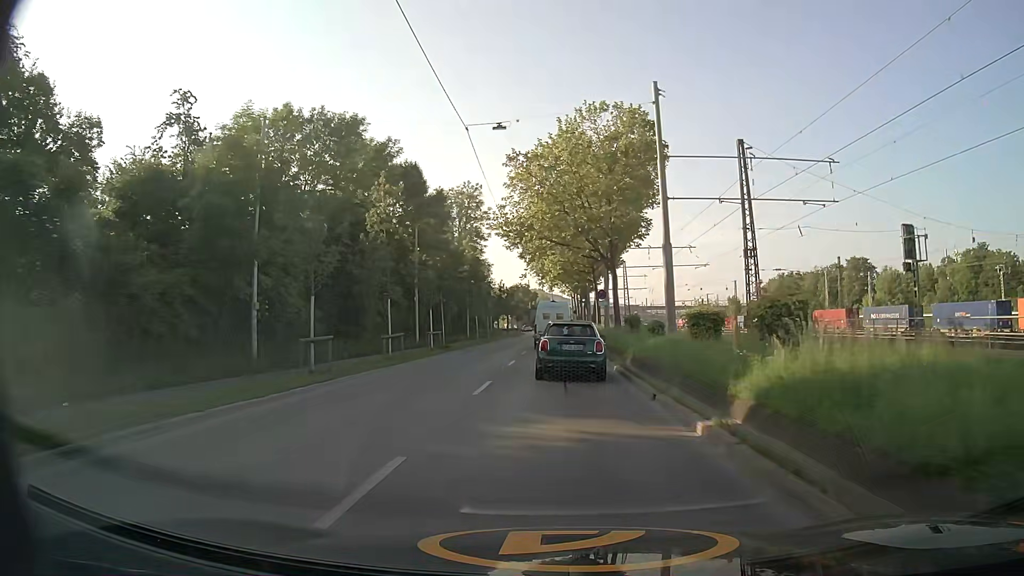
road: secondary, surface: asphalt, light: Day
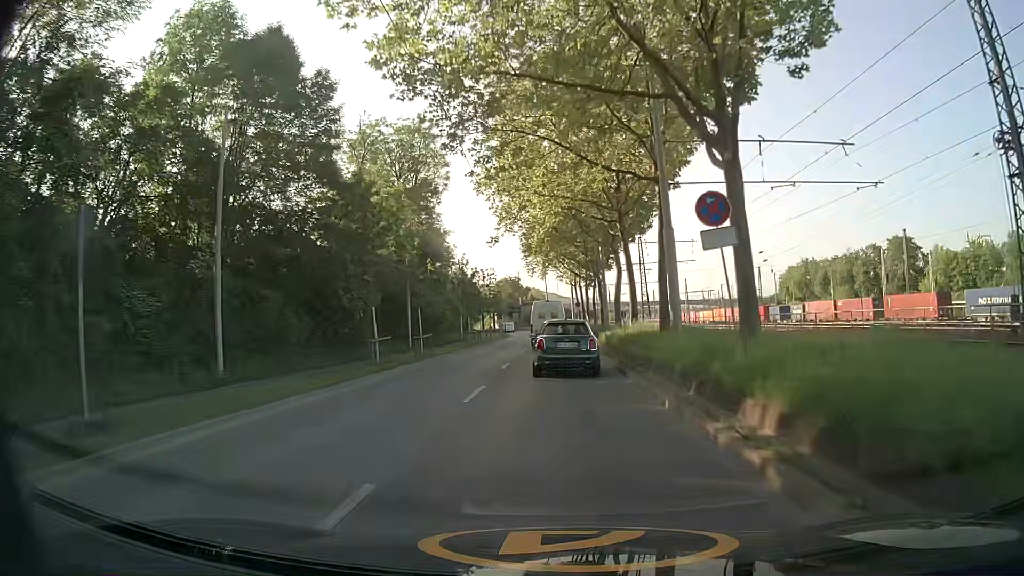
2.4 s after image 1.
(+0.3, +28.5) m; 0°
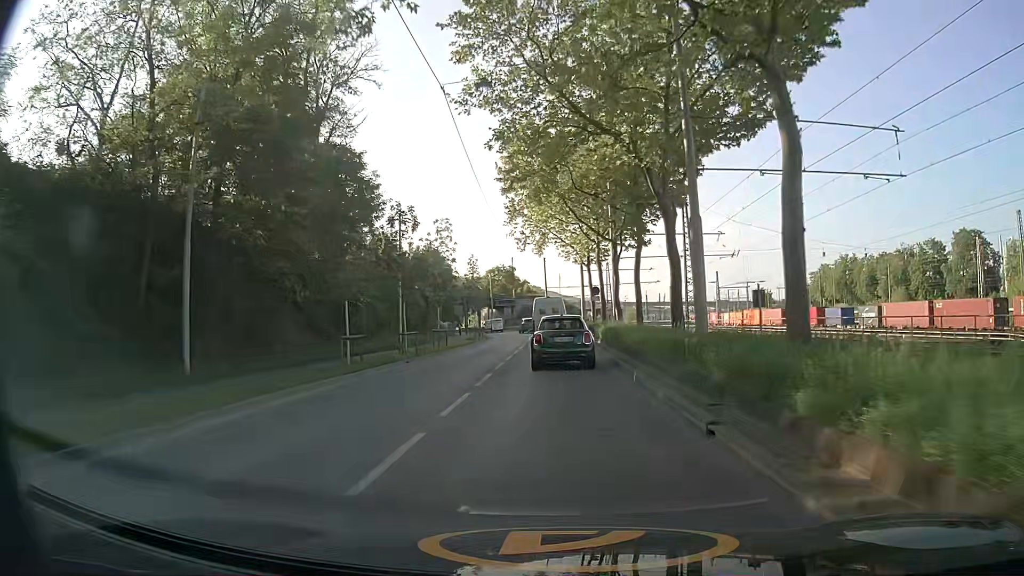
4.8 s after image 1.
(0.0, +29.4) m; 0°
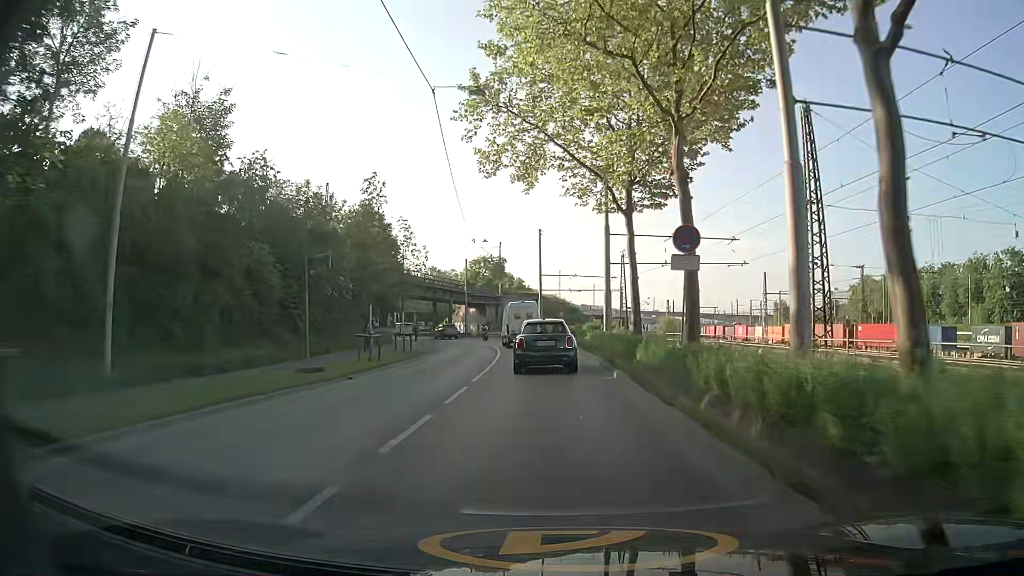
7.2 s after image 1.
(+0.1, +30.2) m; 0°
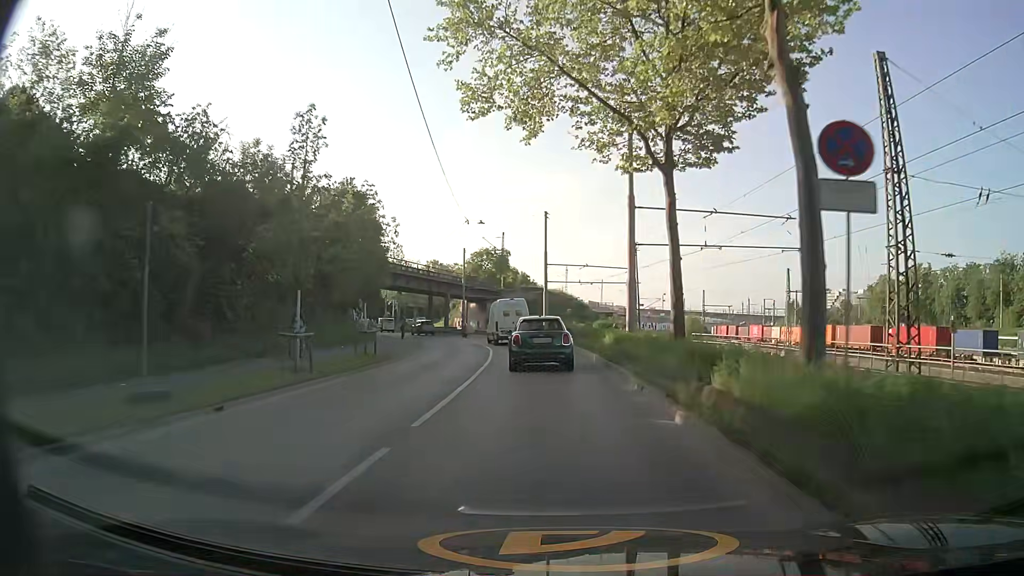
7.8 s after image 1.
(-0.1, +7.5) m; 0°
(0, +10) (0, +20) (-1, +30) (-3, +40) (-5, +50) (-8, +59) (-11, +69) (-15, +78) (-20, +87) (-24, +96) m
